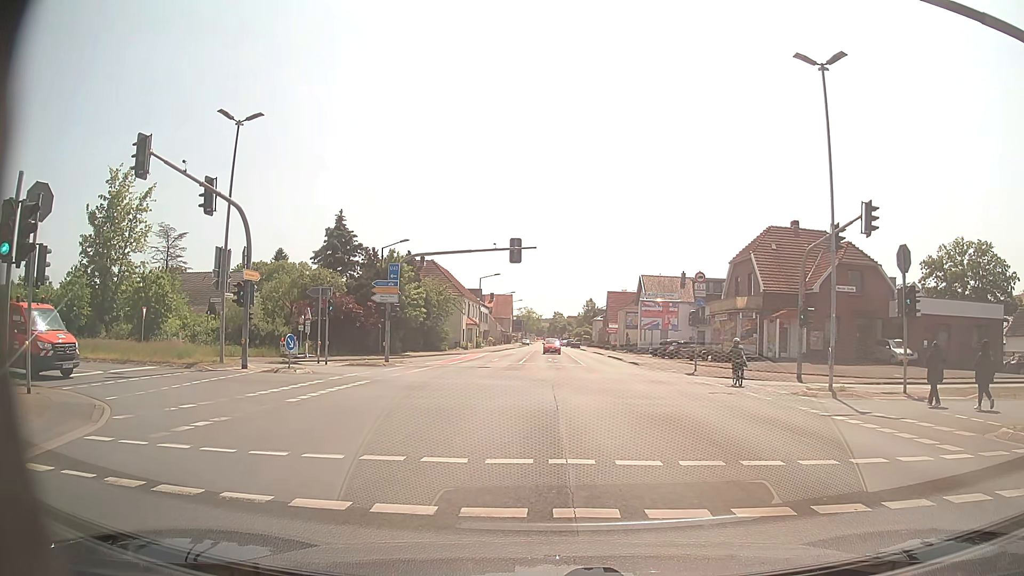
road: secondary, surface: asphalt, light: Day
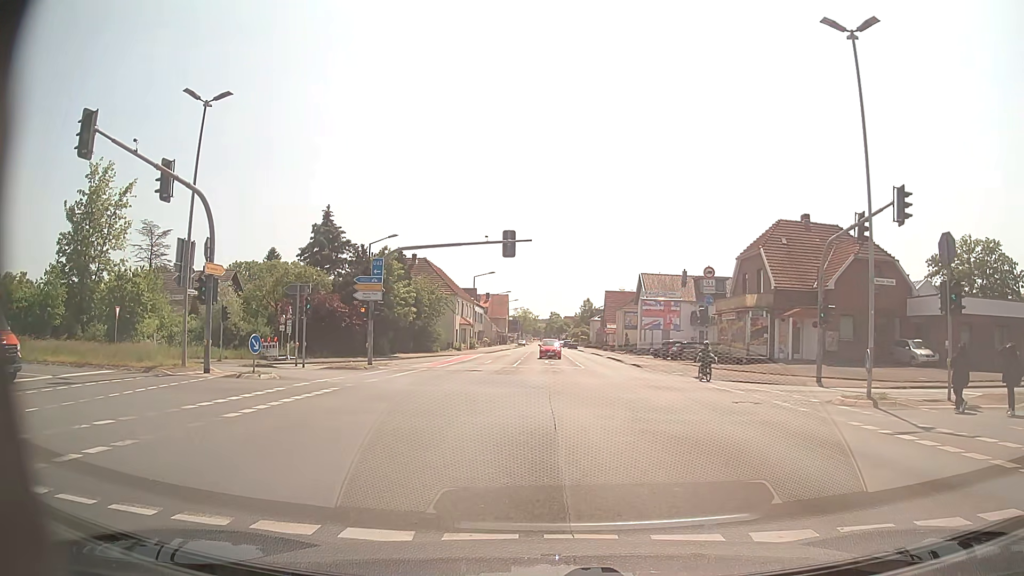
(-0.1, +3.1) m; -1°
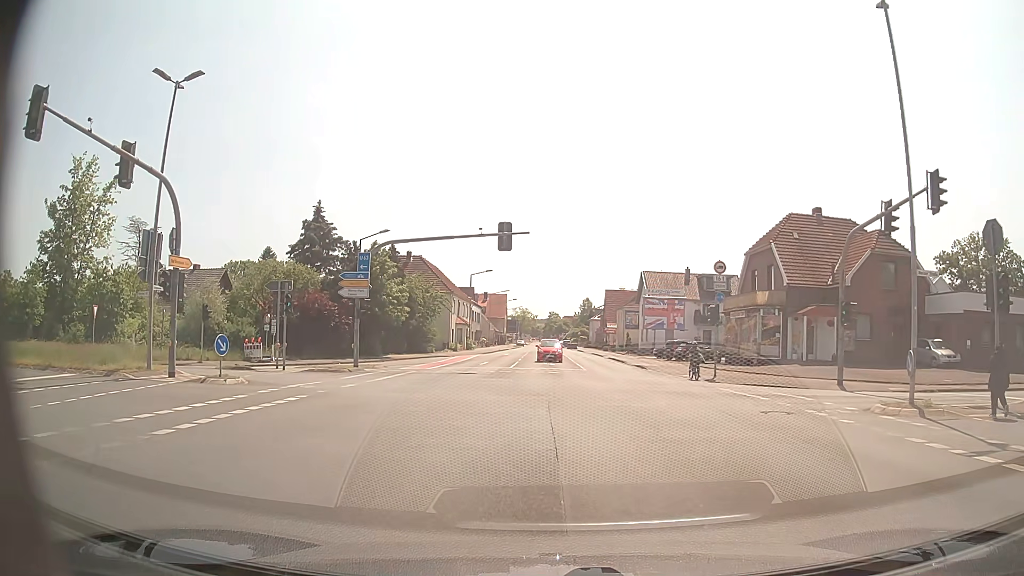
(0.0, +2.5) m; 0°
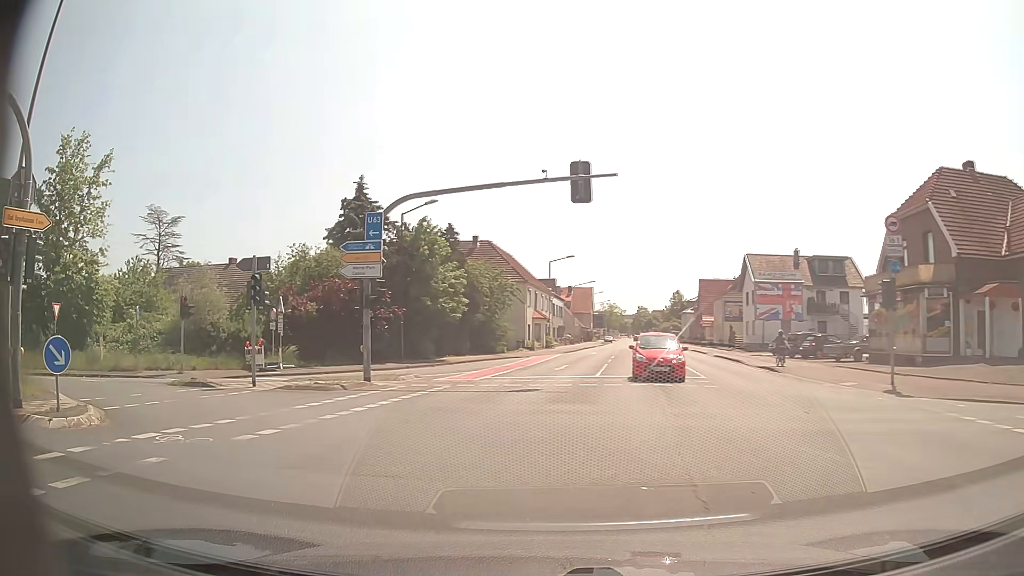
(-0.2, +10.7) m; -5°
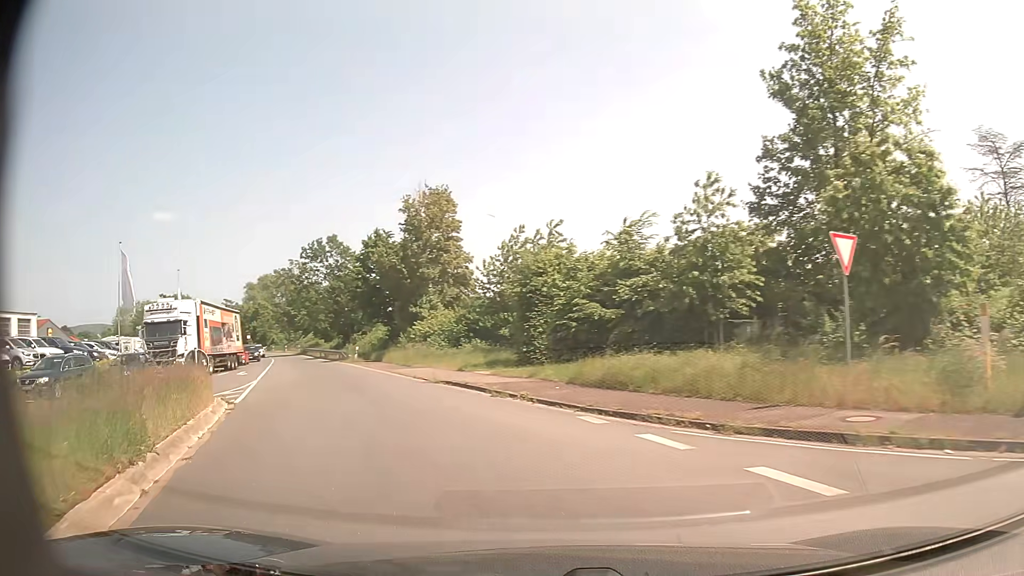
(-12.5, +16.6) m; -71°
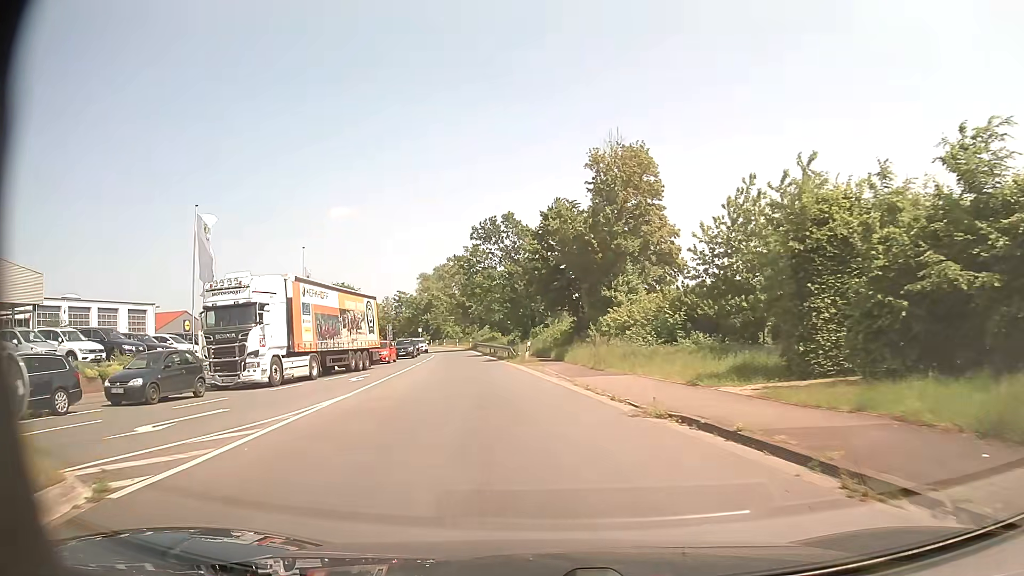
(-2.1, +11.2) m; -18°
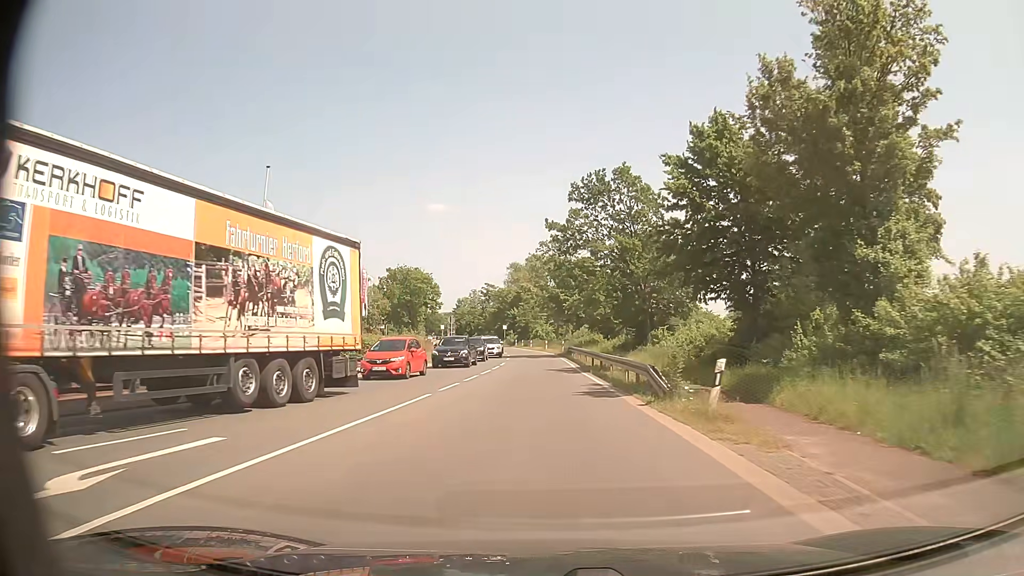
(-1.8, +21.0) m; -8°
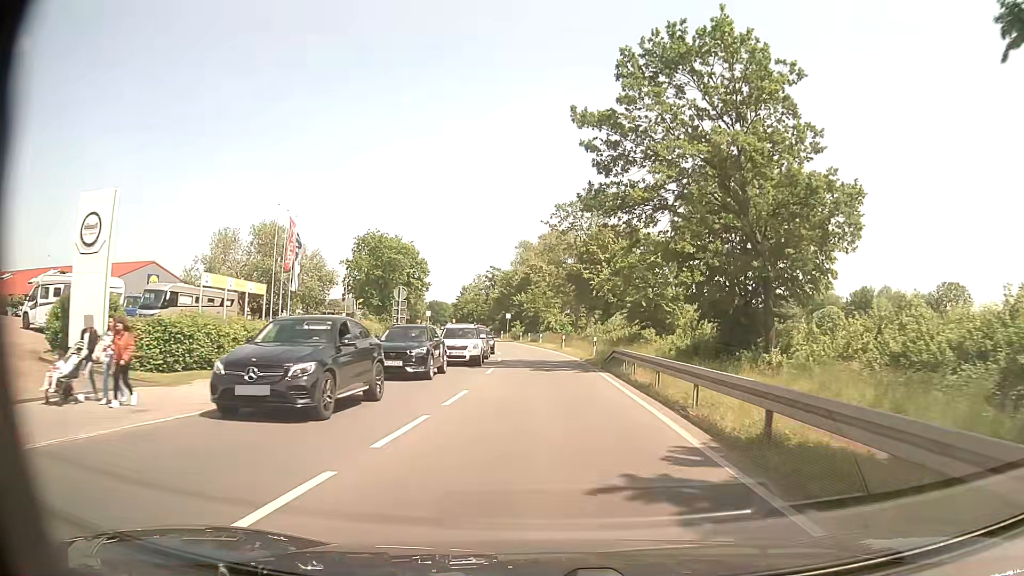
(-0.3, +24.1) m; 0°
(0, +10) (0, +20) (0, +30) (-1, +40) (-2, +50) (-3, +60) (-5, +70) (-7, +80) (-9, +89) (-10, +99) m
